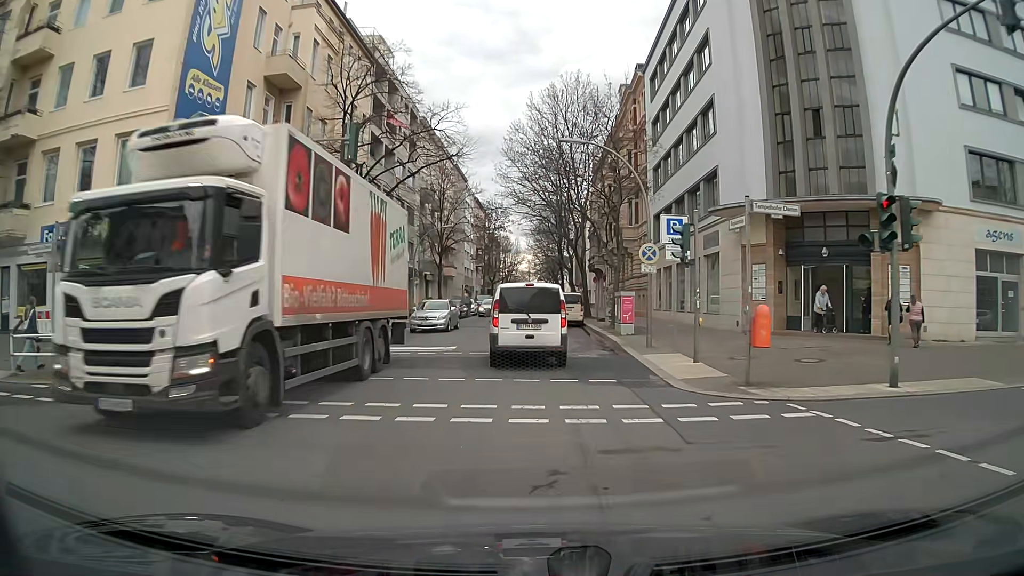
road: residential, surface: asphalt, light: Day
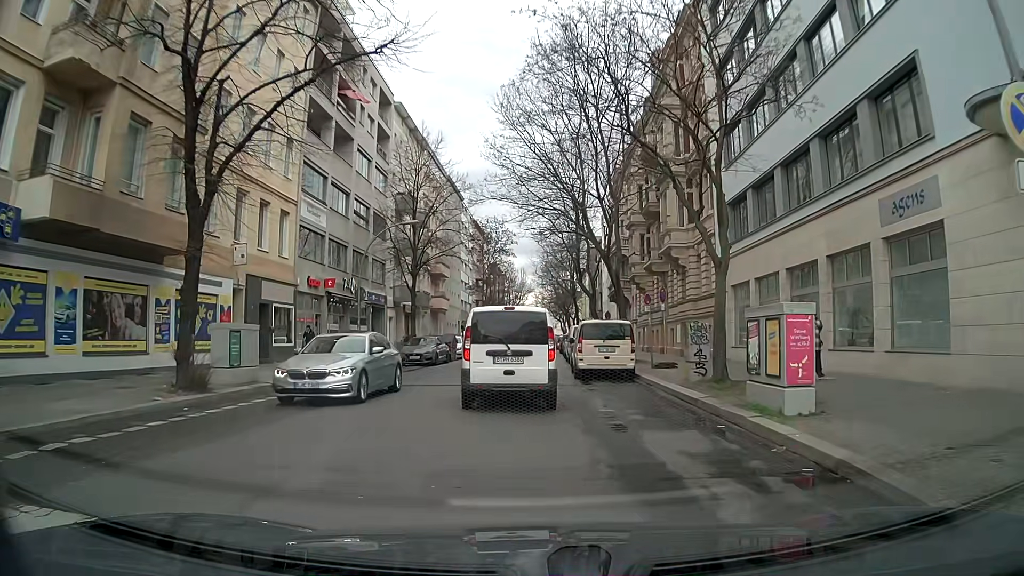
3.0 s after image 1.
(0.0, +16.1) m; 0°
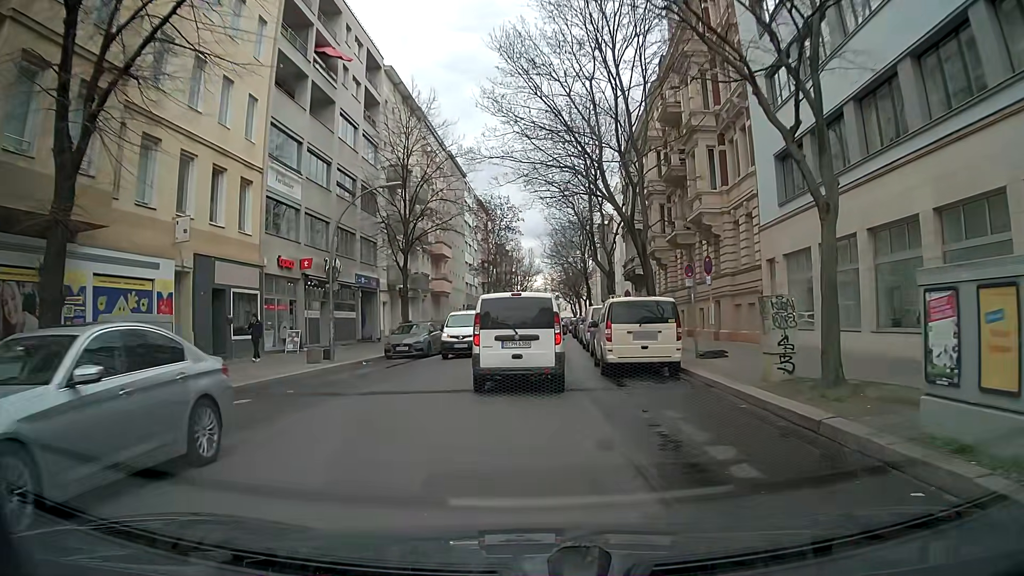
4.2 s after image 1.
(0.0, +5.4) m; +1°
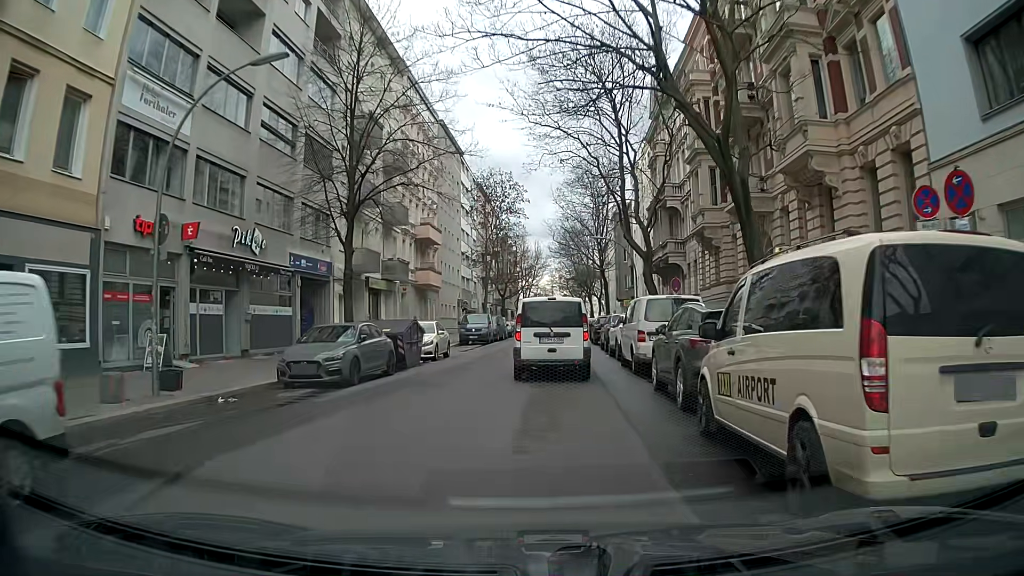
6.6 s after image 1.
(-0.3, +12.4) m; -1°
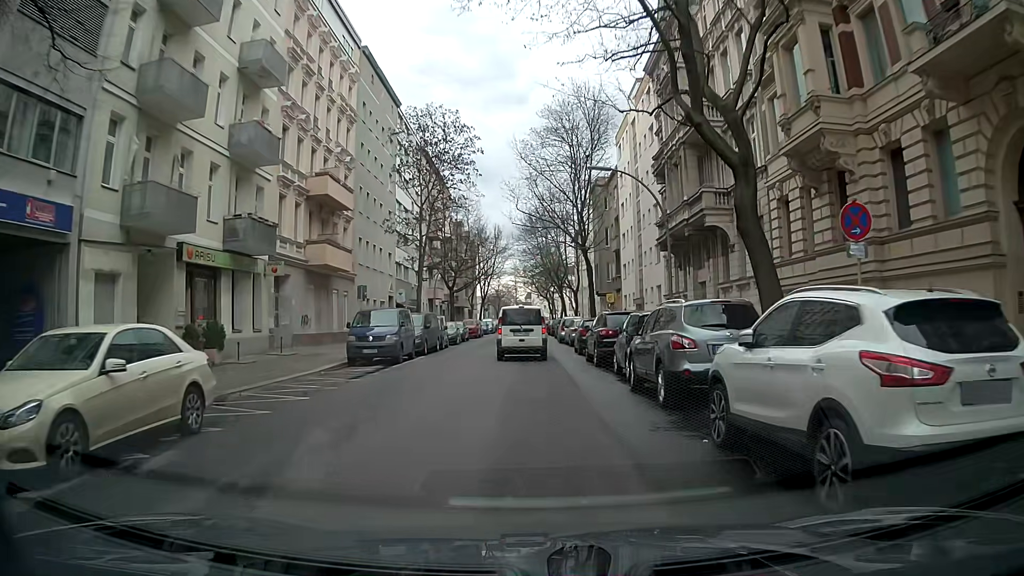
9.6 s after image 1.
(+0.2, +19.1) m; +2°
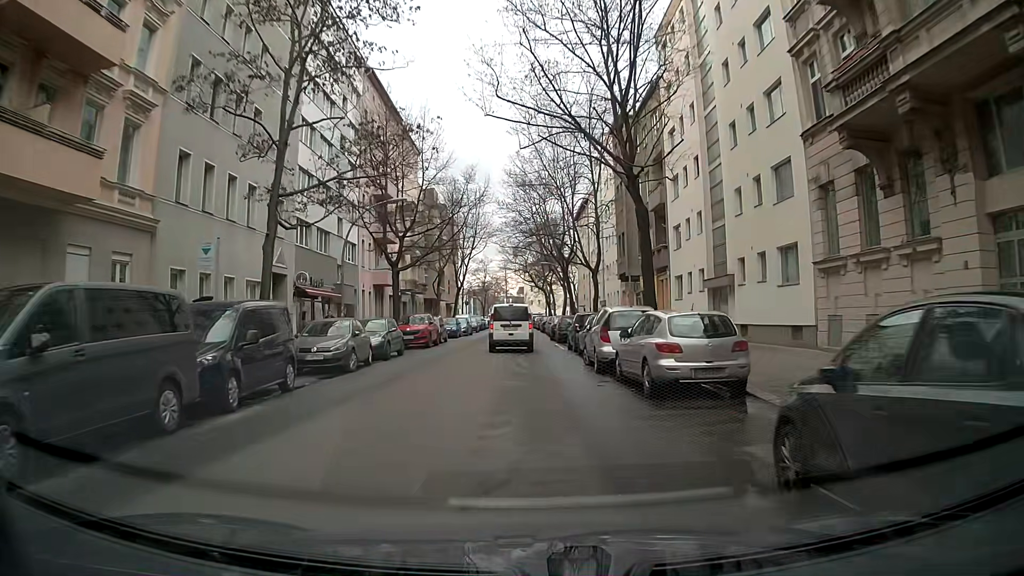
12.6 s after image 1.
(-0.3, +24.6) m; +1°
(0, +10) (0, +20) (-1, +30) (-1, +40) (-1, +50) (-2, +60) (-2, +70) (-2, +80) (-3, +90) (-3, +100) m
